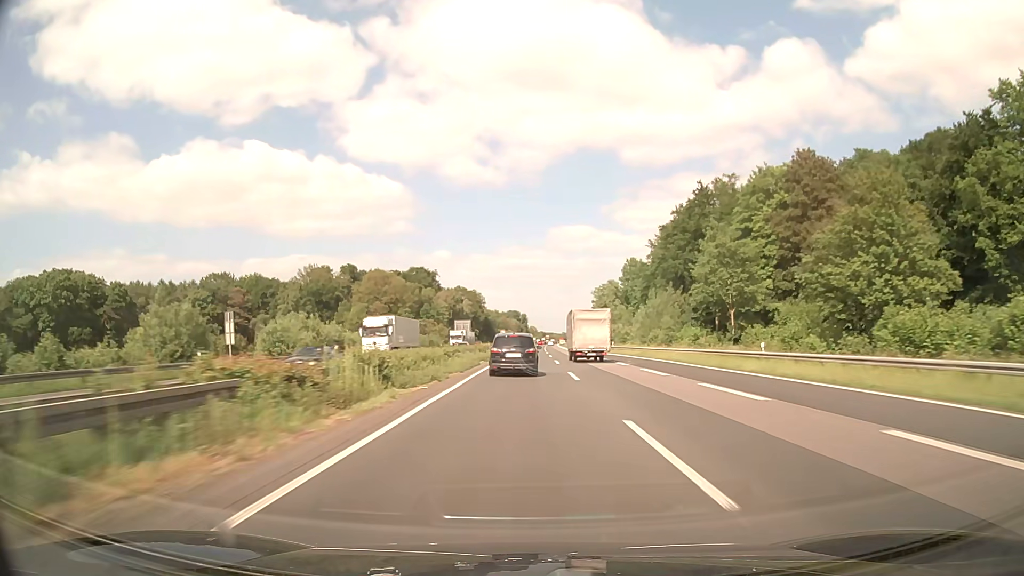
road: motorway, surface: asphalt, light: Day
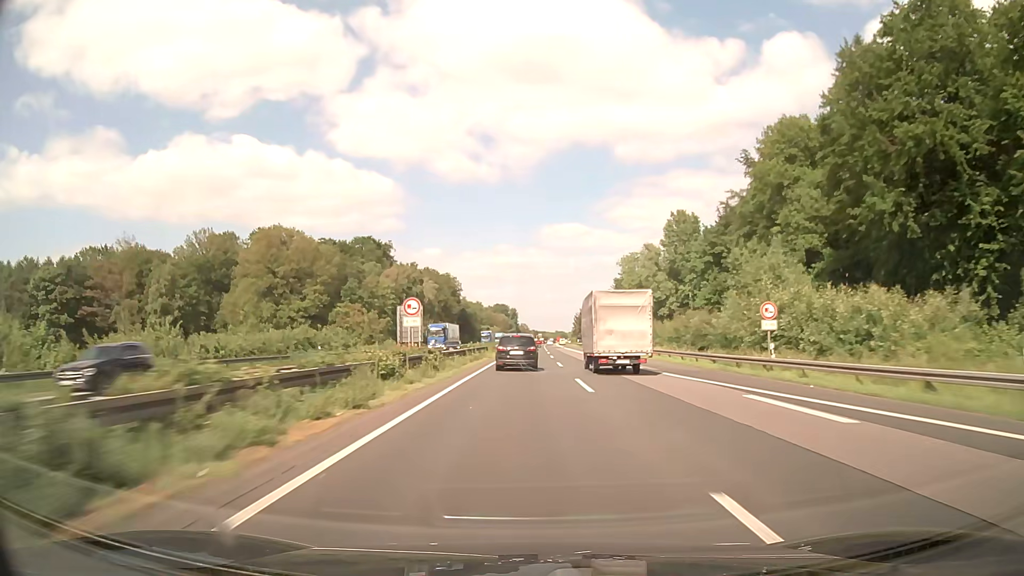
(+0.5, +76.8) m; +1°
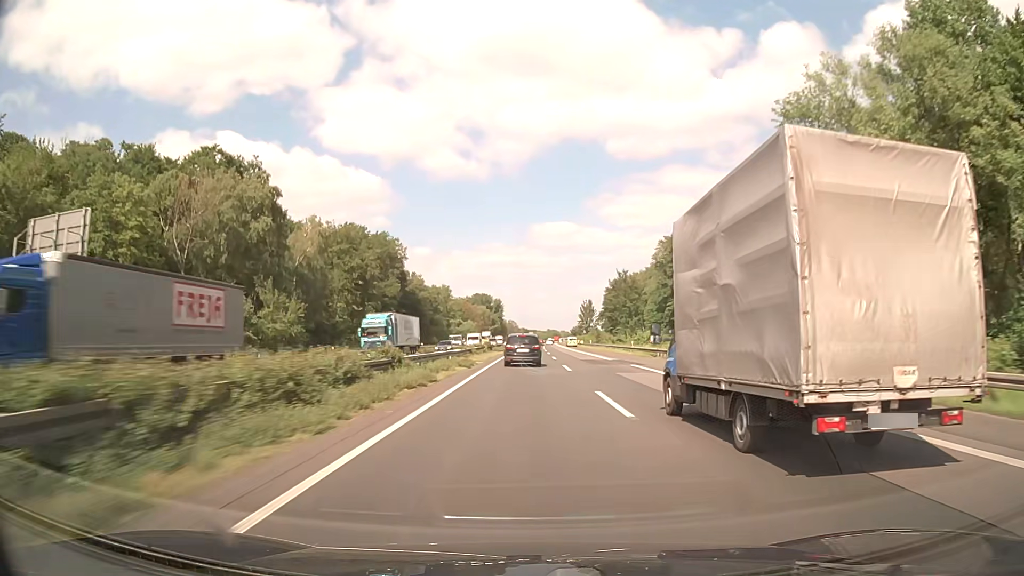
(+0.7, +95.6) m; +1°
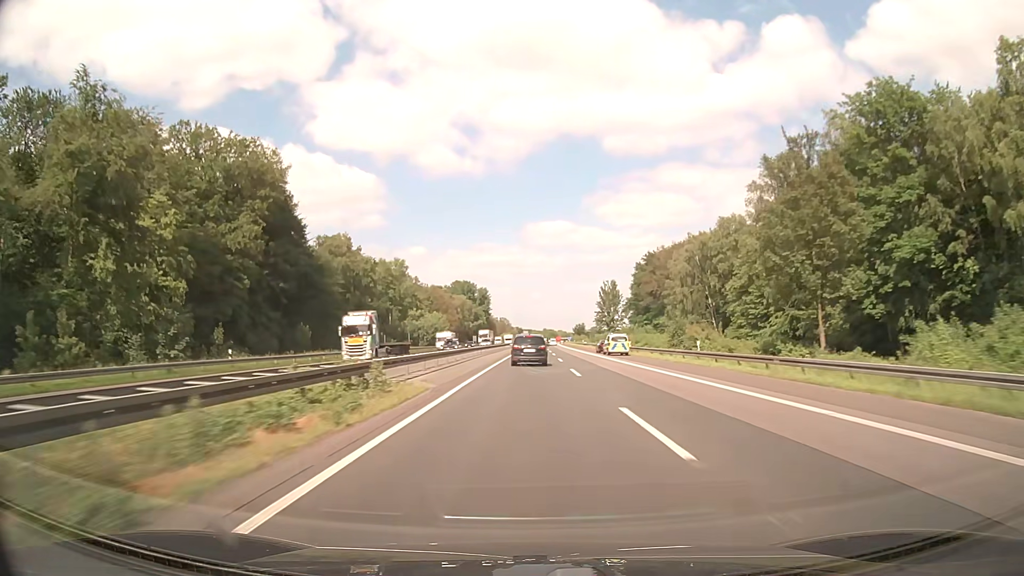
(+0.3, +75.9) m; 0°
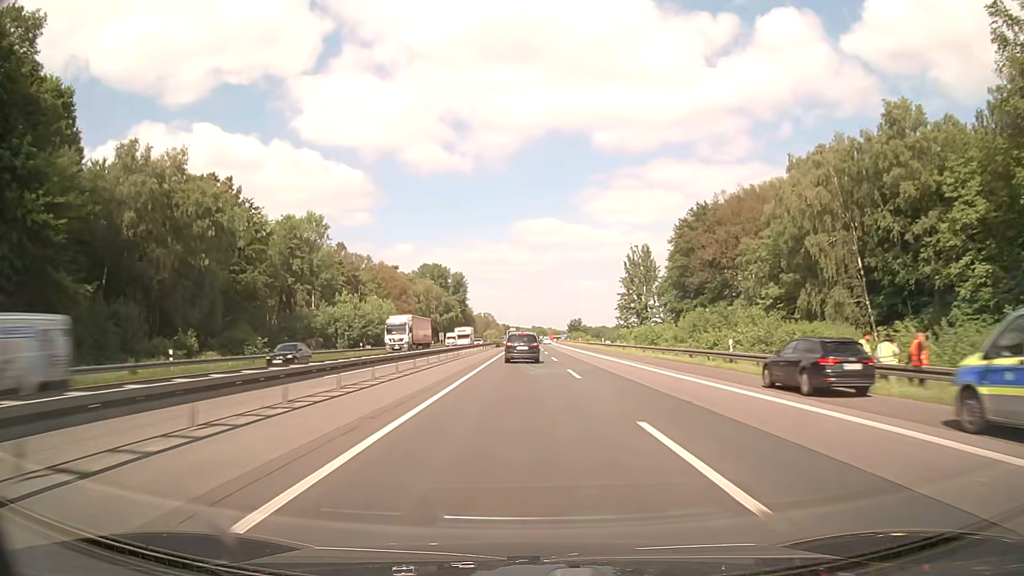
(+0.6, +56.2) m; +1°
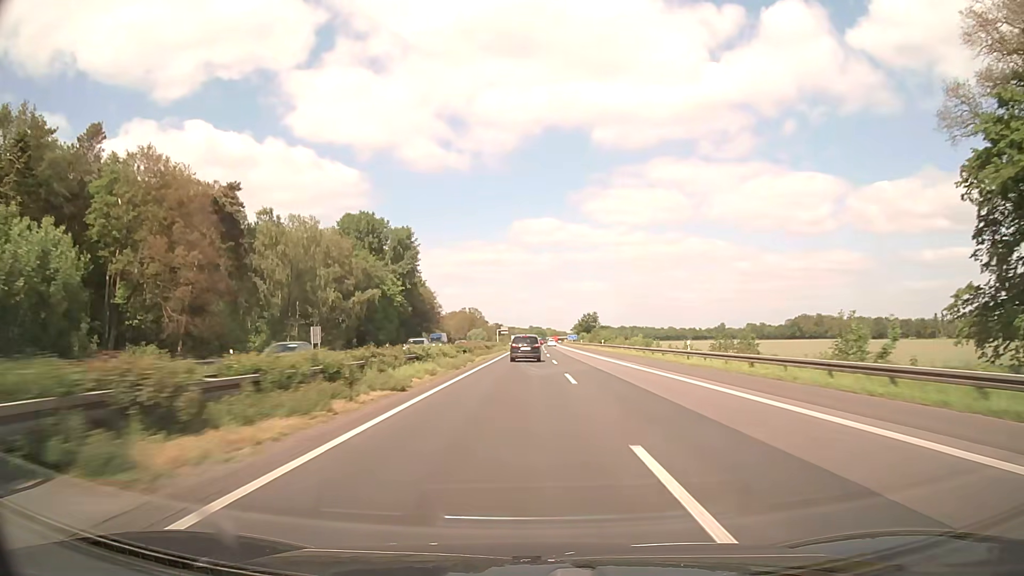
(+0.6, +91.8) m; 0°
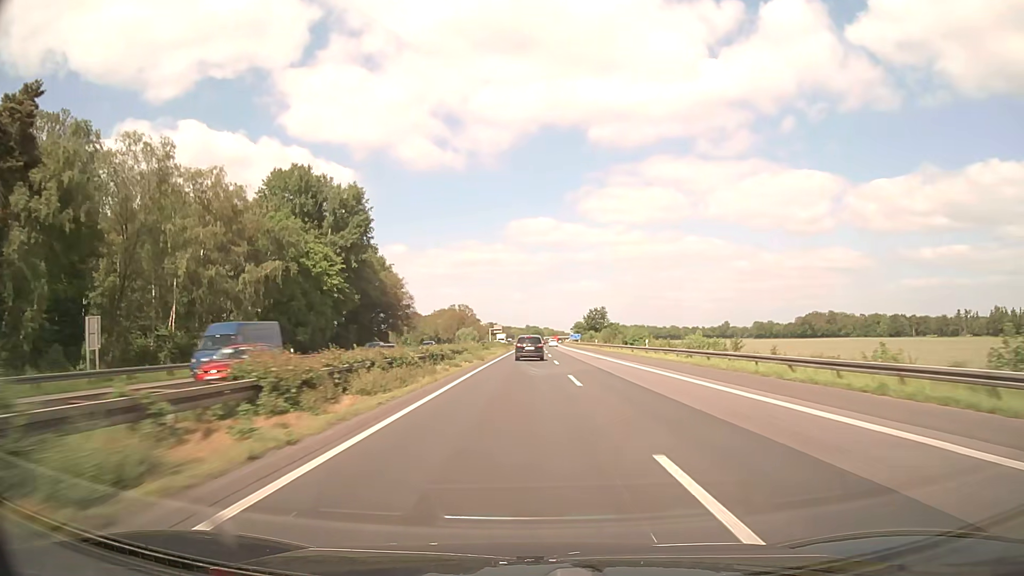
(+0.1, +36.6) m; 0°
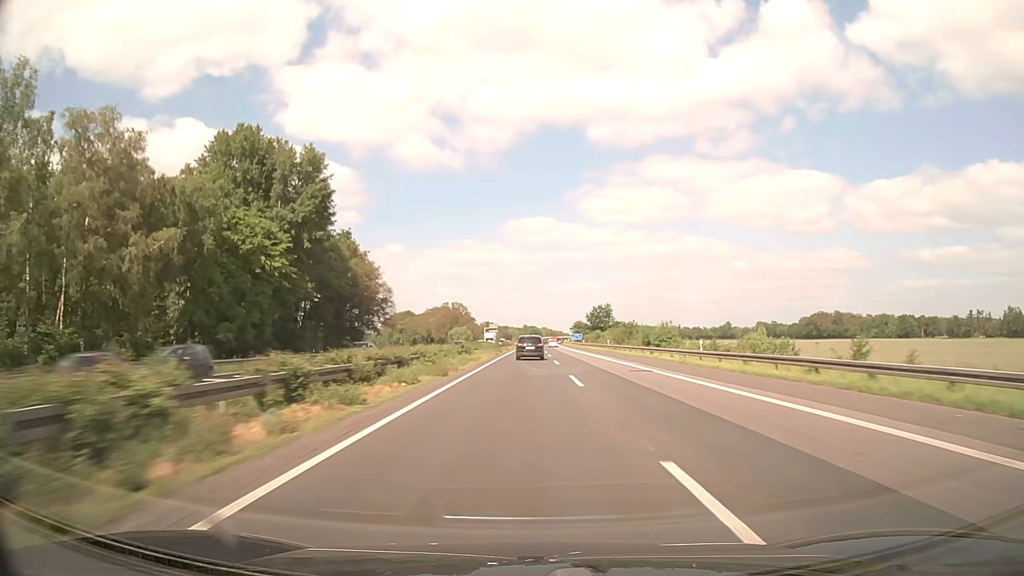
(0.0, +18.4) m; 0°
(0, +10) (0, +20) (0, +30) (0, +40) (0, +50) (0, +60) (+1, +70) (+1, +80) (+1, +90) (+1, +100) m
